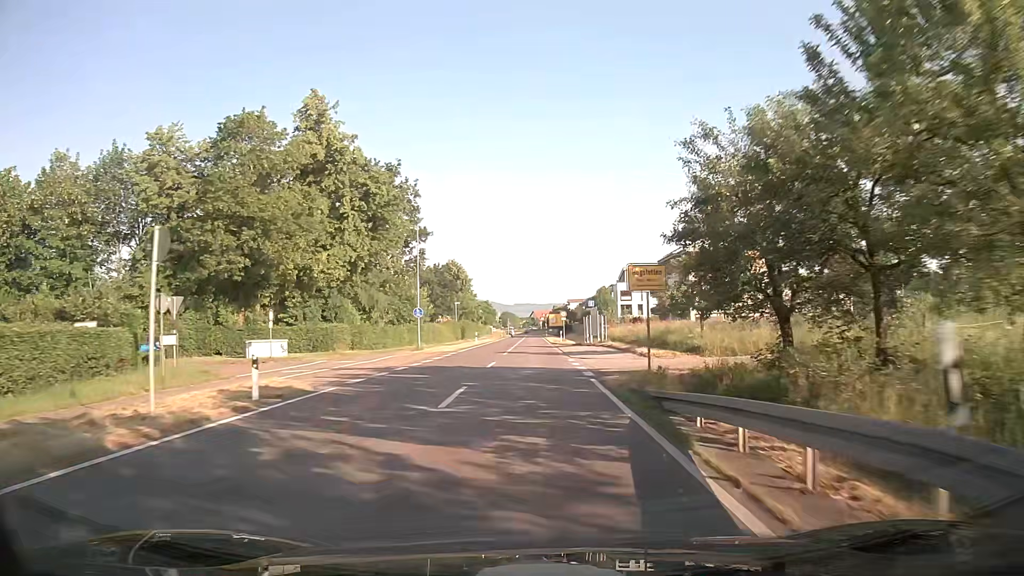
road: secondary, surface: asphalt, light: Day
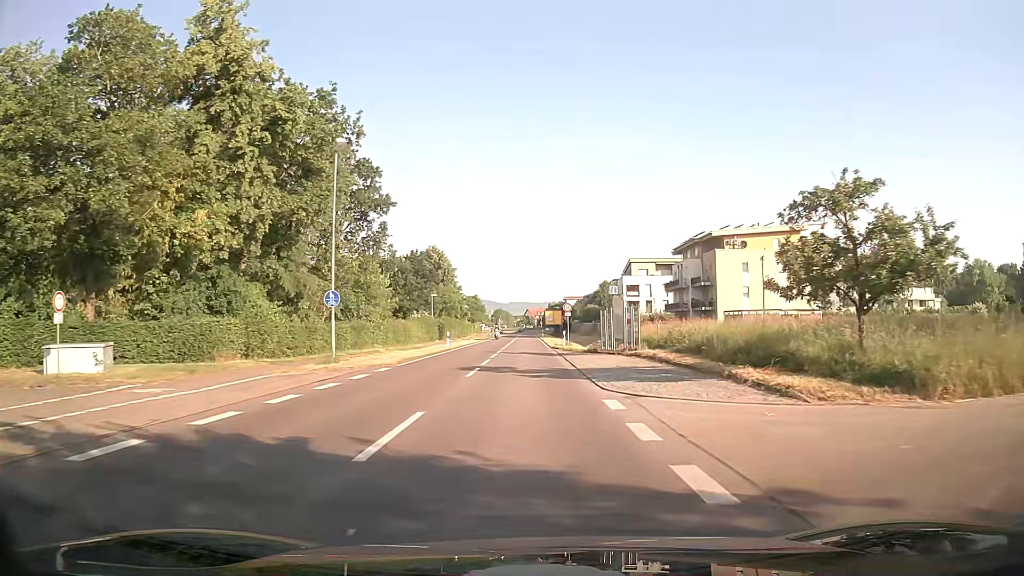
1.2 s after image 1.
(0.0, +16.8) m; 0°
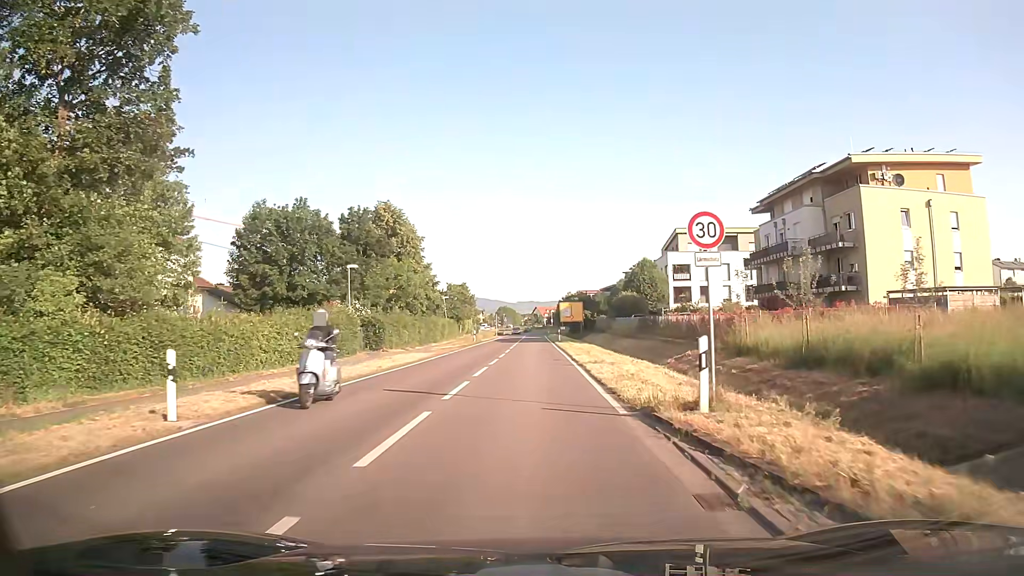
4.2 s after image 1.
(-0.1, +35.8) m; 0°
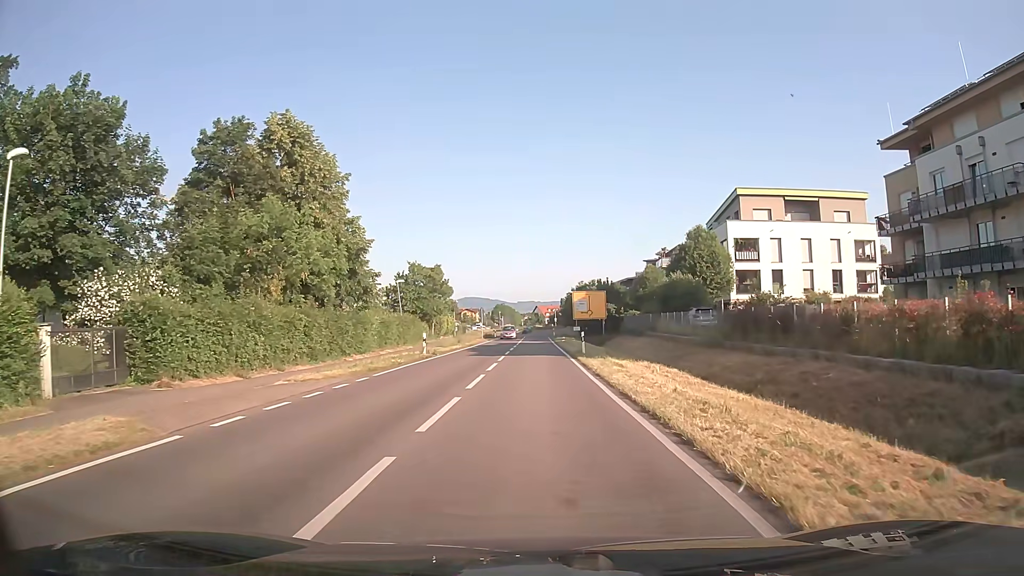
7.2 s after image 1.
(-0.2, +27.5) m; 0°
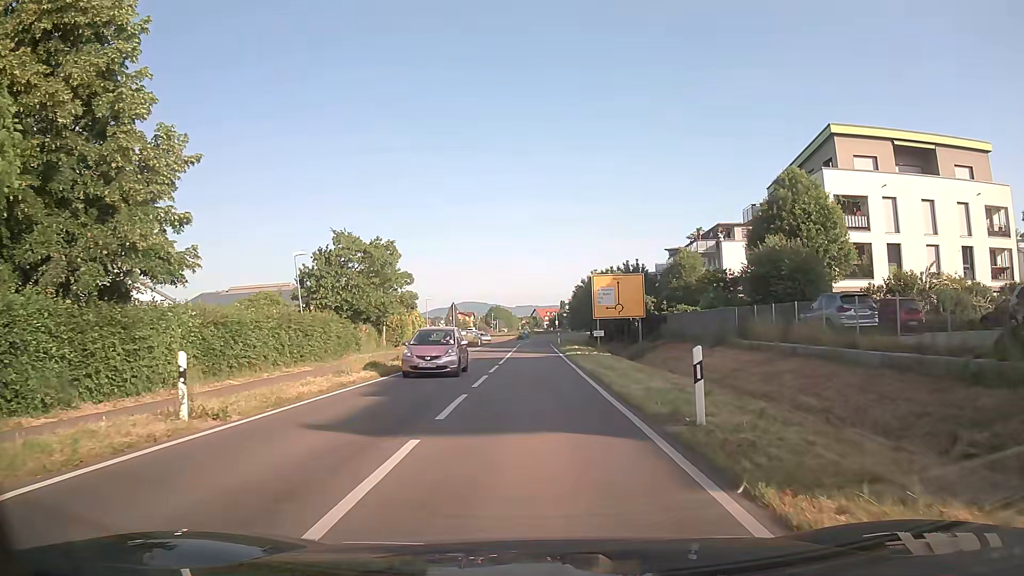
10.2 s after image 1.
(0.0, +22.5) m; 0°
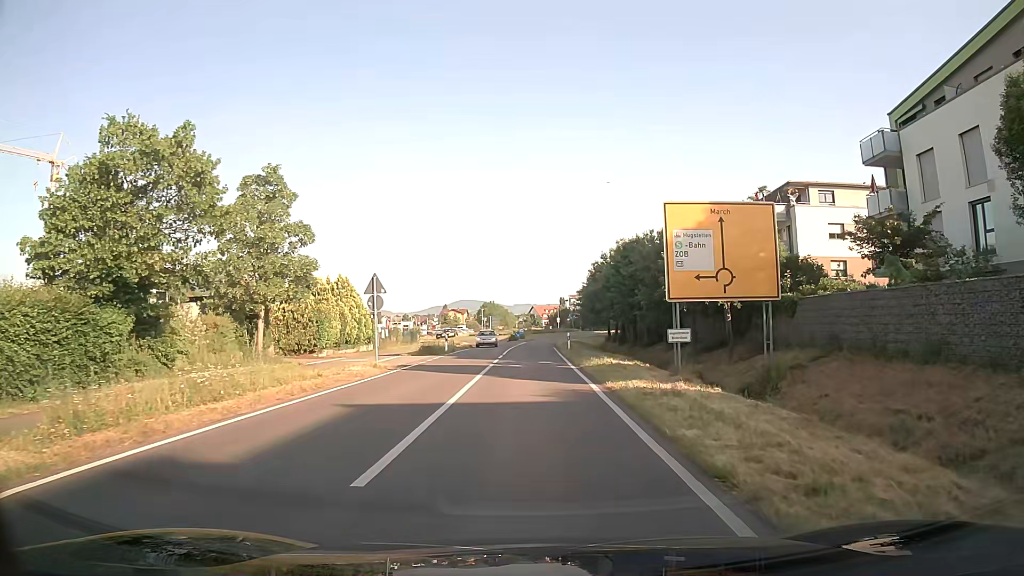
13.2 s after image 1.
(0.0, +22.5) m; 0°
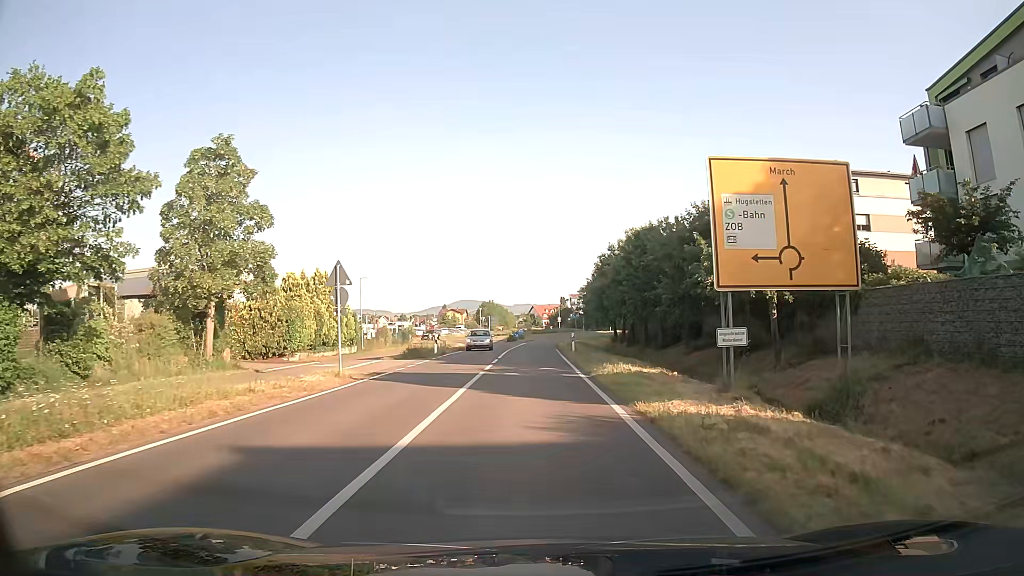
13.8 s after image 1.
(0.0, +4.6) m; 0°
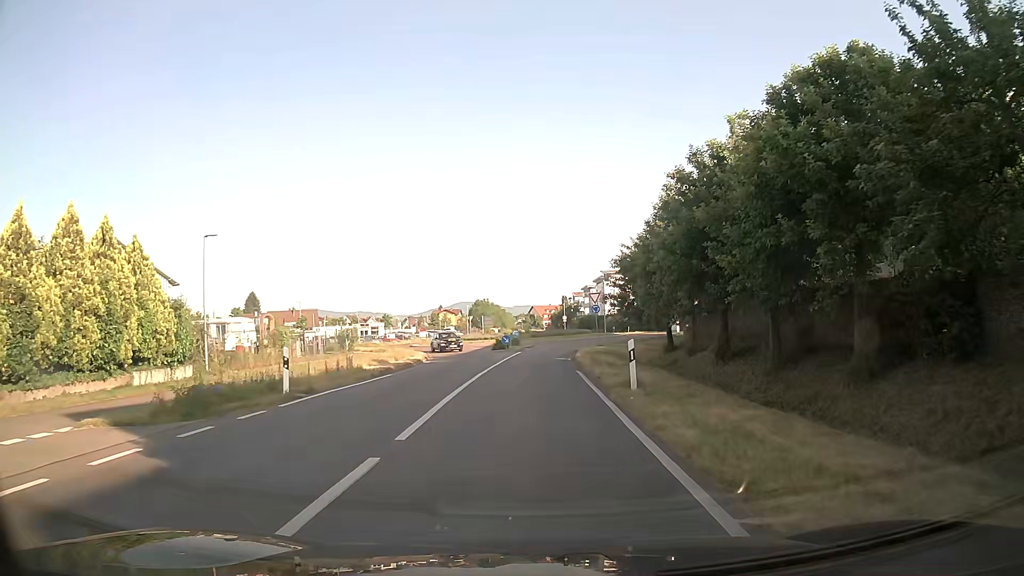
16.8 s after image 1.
(-0.1, +22.7) m; 0°
(0, +10) (0, +20) (0, +30) (0, +40) (+2, +50) (+6, +59) (+11, +67) (+13, +77) (+7, +85) (-2, +88) m
